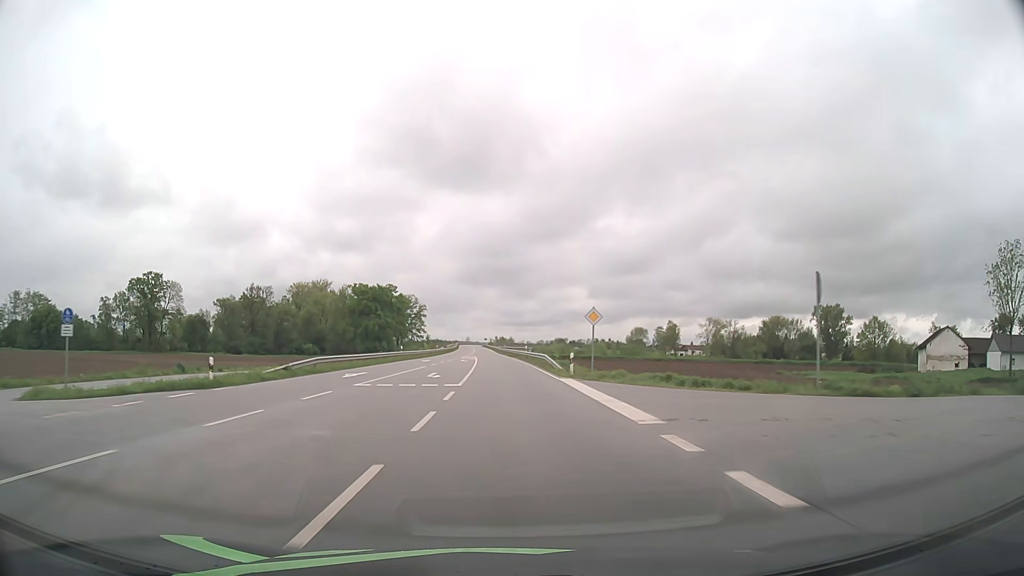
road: secondary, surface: asphalt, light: Day
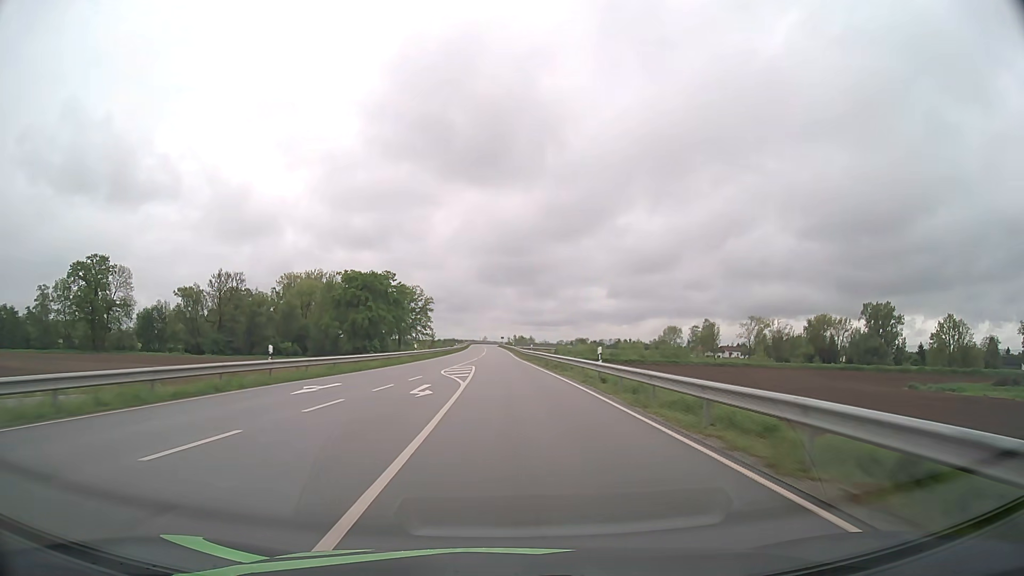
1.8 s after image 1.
(-0.8, +39.3) m; -2°
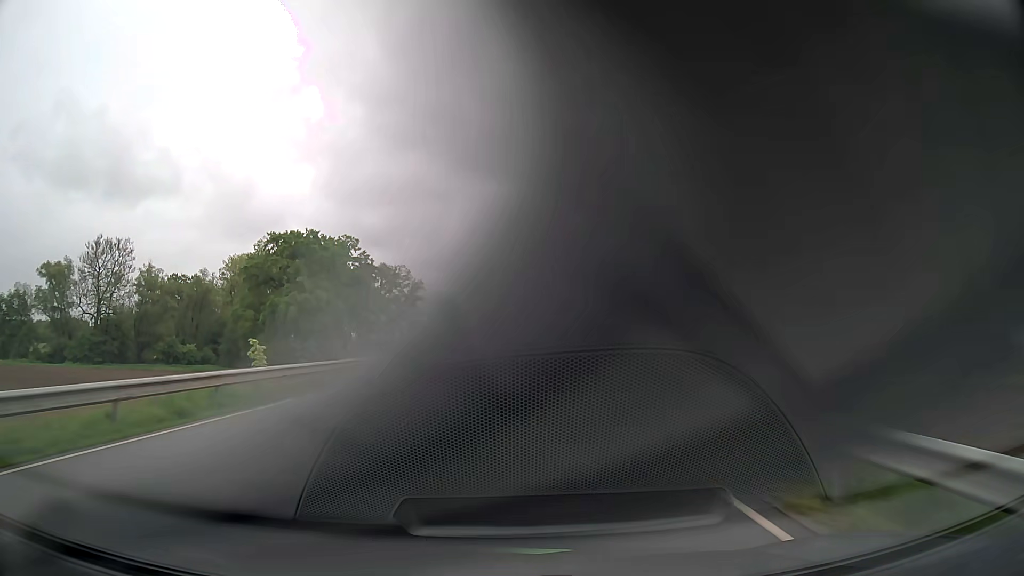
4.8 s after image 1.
(-0.9, +66.0) m; -1°
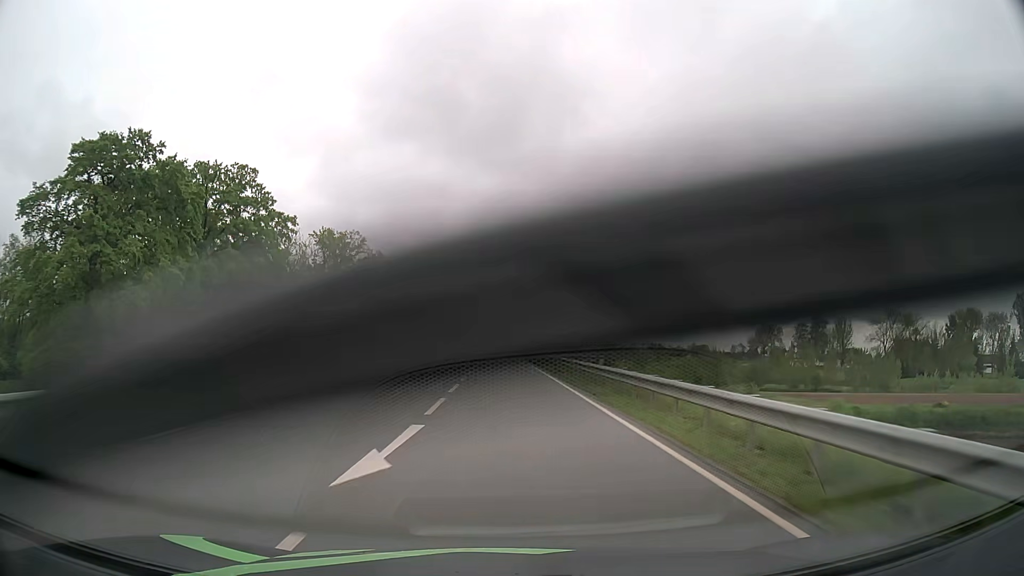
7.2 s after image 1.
(+0.1, +53.1) m; 0°
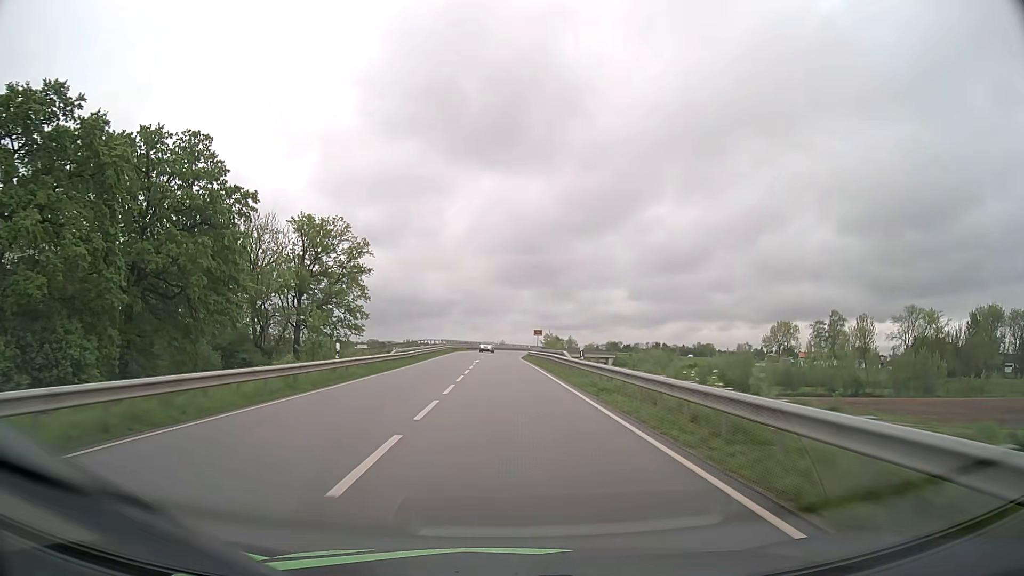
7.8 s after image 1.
(0.0, +13.2) m; 0°
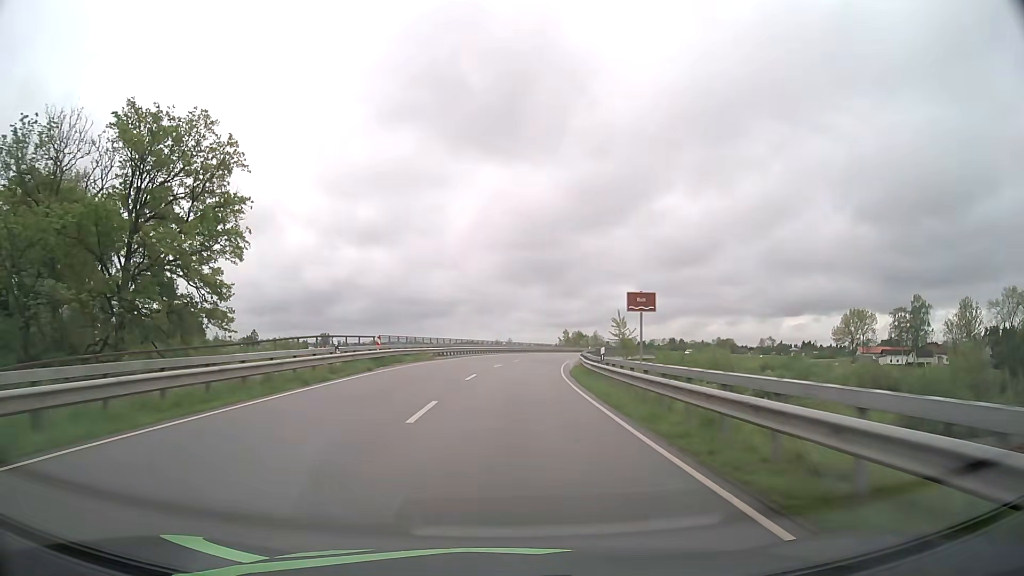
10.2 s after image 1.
(-0.5, +51.2) m; -1°
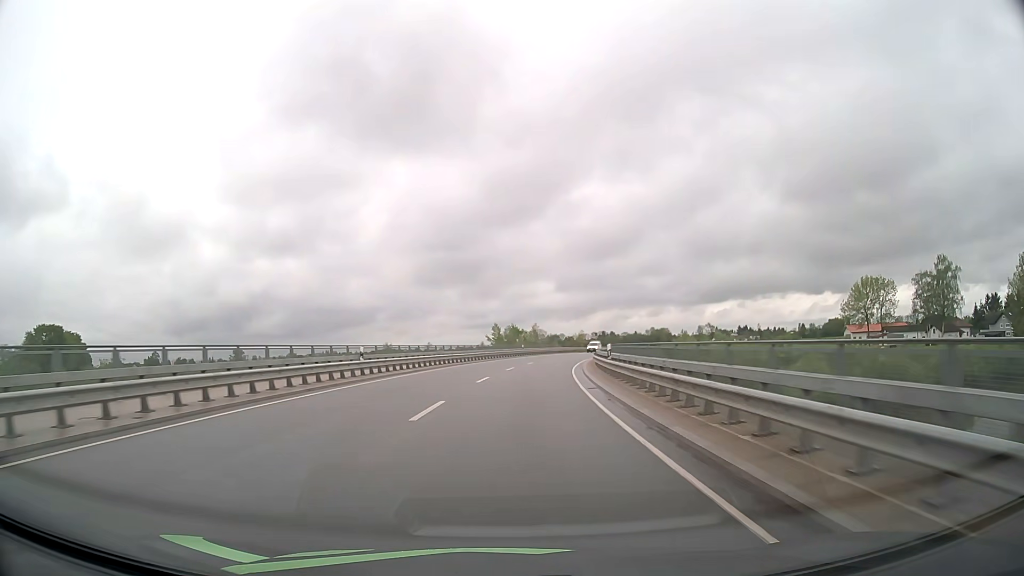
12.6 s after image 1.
(+2.1, +48.5) m; +6°
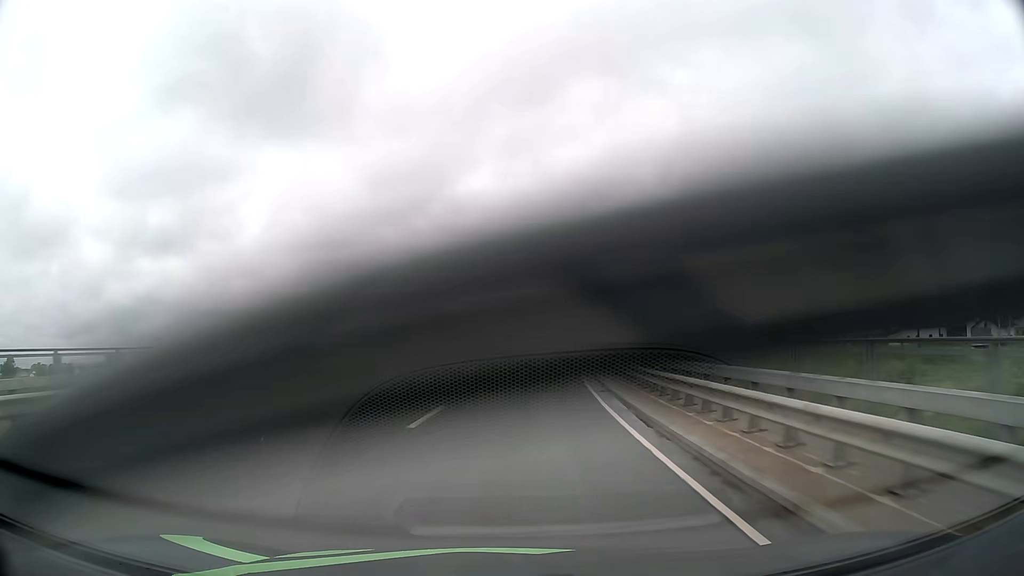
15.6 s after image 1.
(+5.0, +60.2) m; +10°
(0, +10) (+1, +20) (+1, +30) (+2, +40) (+4, +50) (+6, +60) (+8, +69) (+10, +79) (+13, +89) (+16, +98) m
